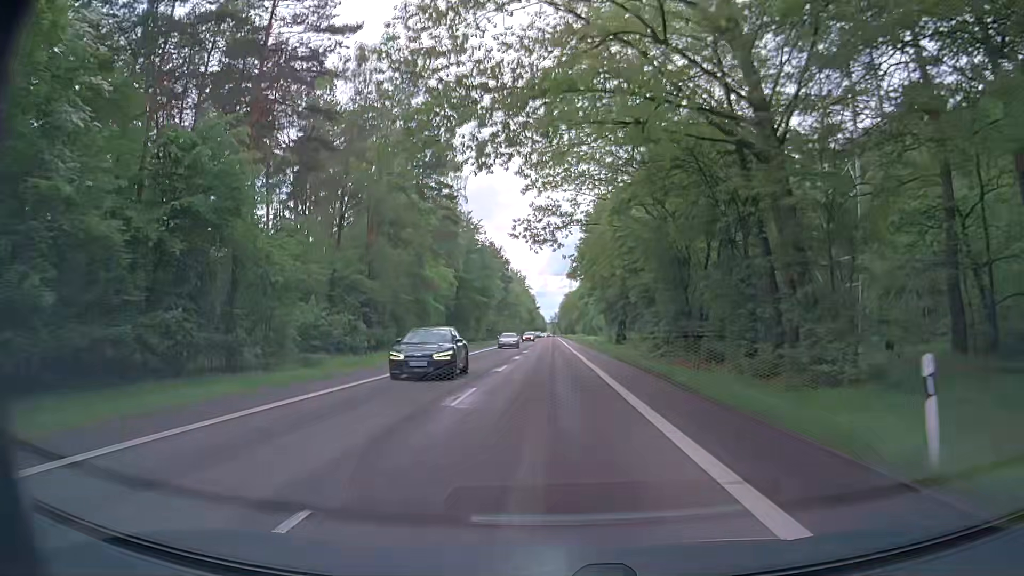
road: secondary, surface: asphalt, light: Day
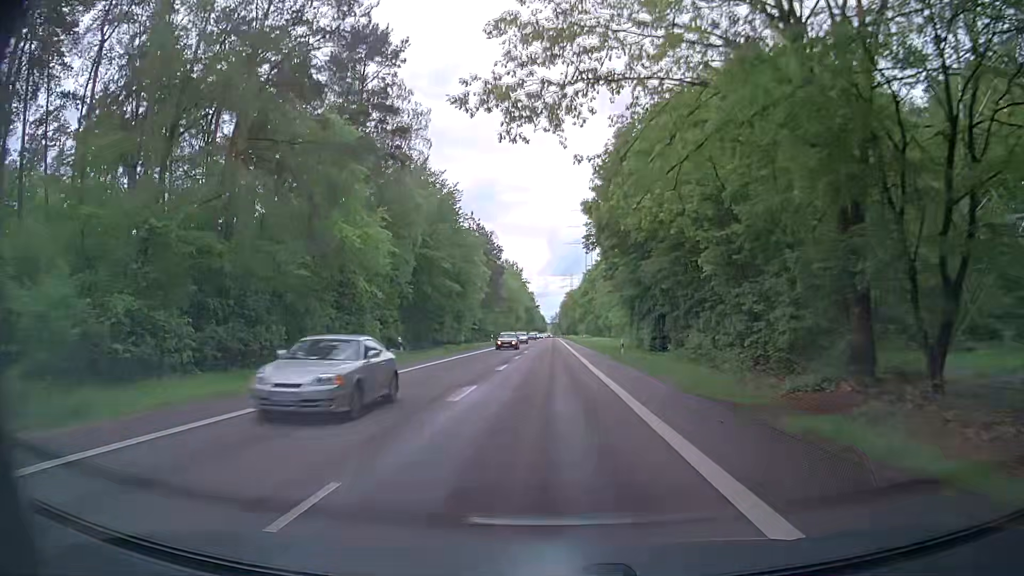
(+0.3, +21.8) m; +2°
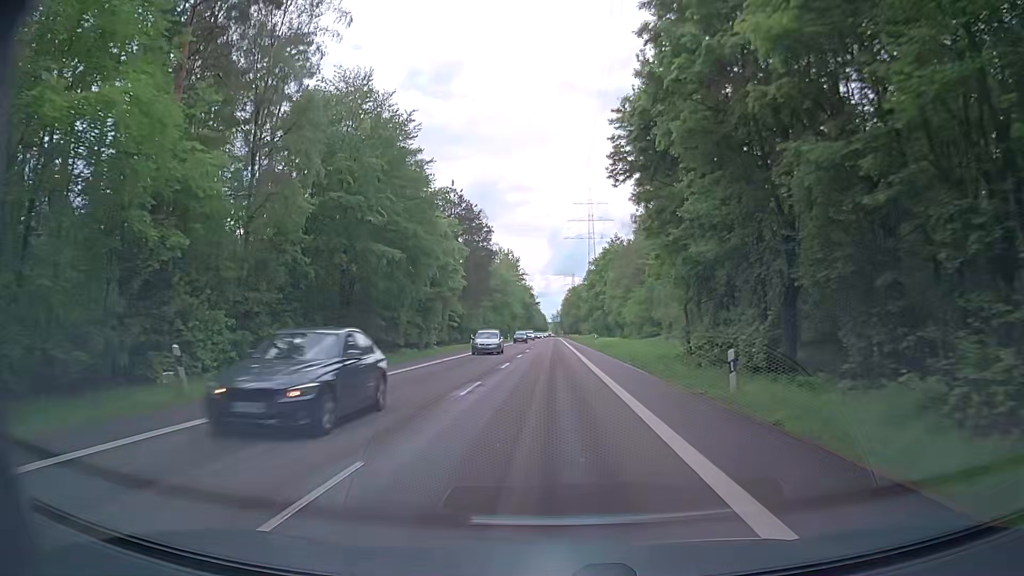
(-0.6, +21.8) m; -2°
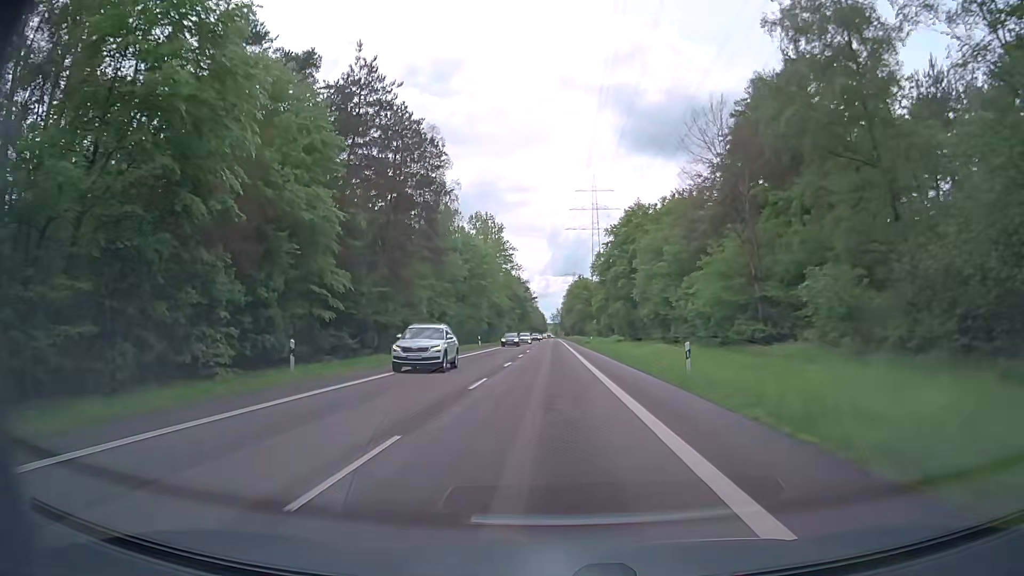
(-0.1, +43.7) m; +1°
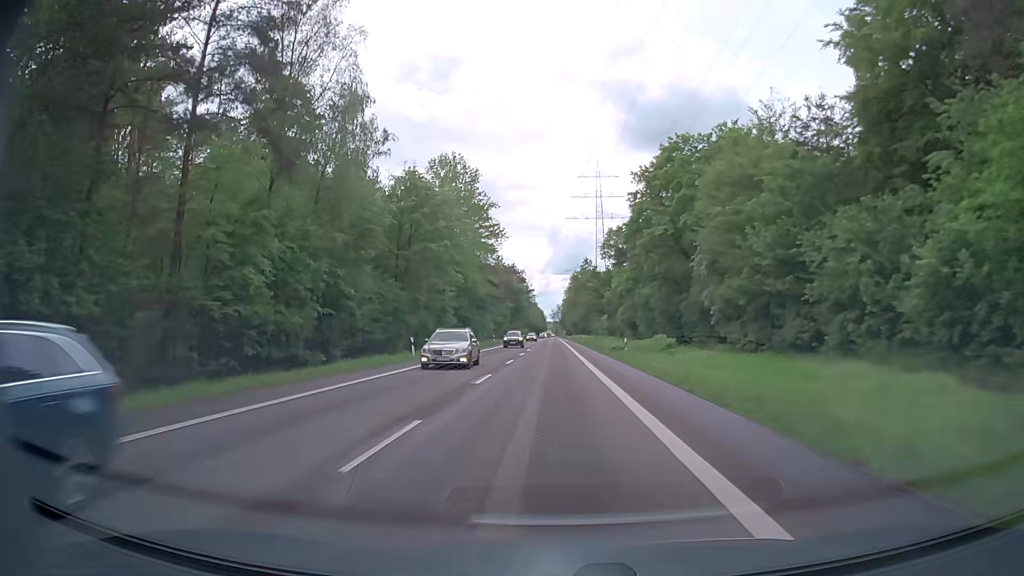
(-0.3, +32.8) m; -1°
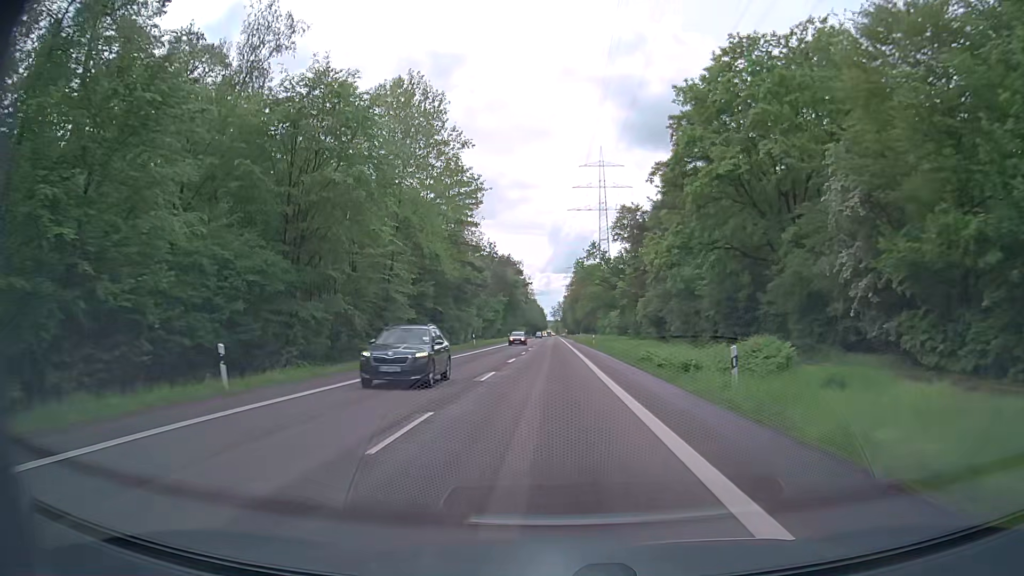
(0.0, +21.9) m; 0°
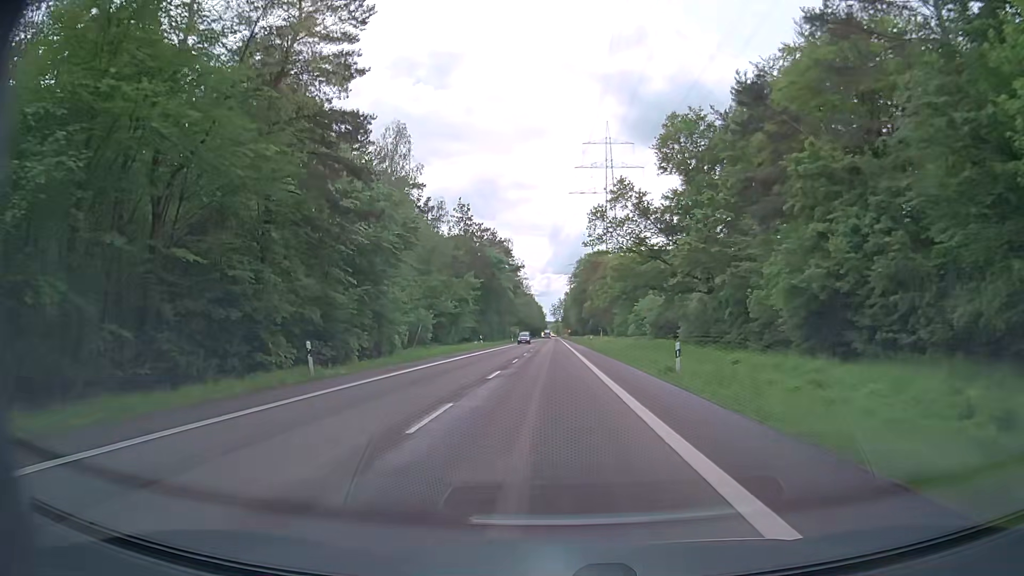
(+0.2, +43.8) m; 0°
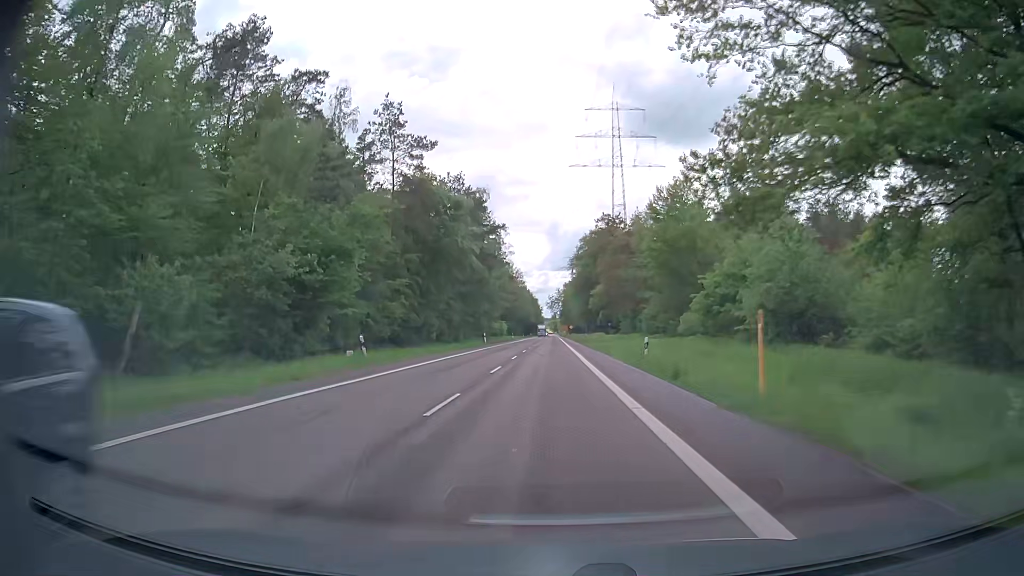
(+0.2, +43.9) m; +1°
(0, +10) (0, +20) (0, +30) (0, +40) (-1, +50) (-1, +60) (-1, +70) (-1, +80) (-1, +90) (-1, +100) m
